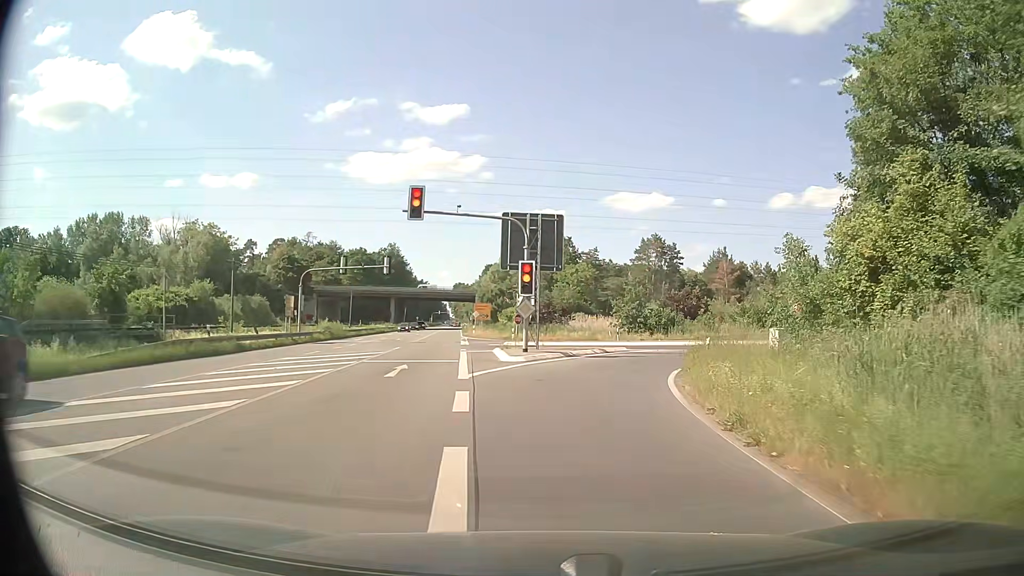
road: secondary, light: Day
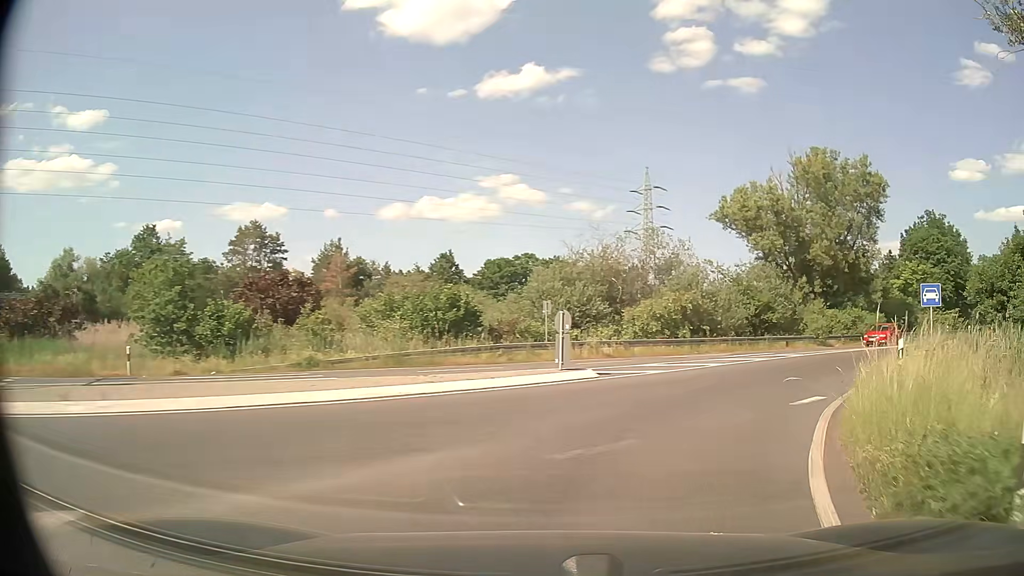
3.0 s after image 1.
(+5.6, +28.2) m; +32°
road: trunk_link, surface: asphalt
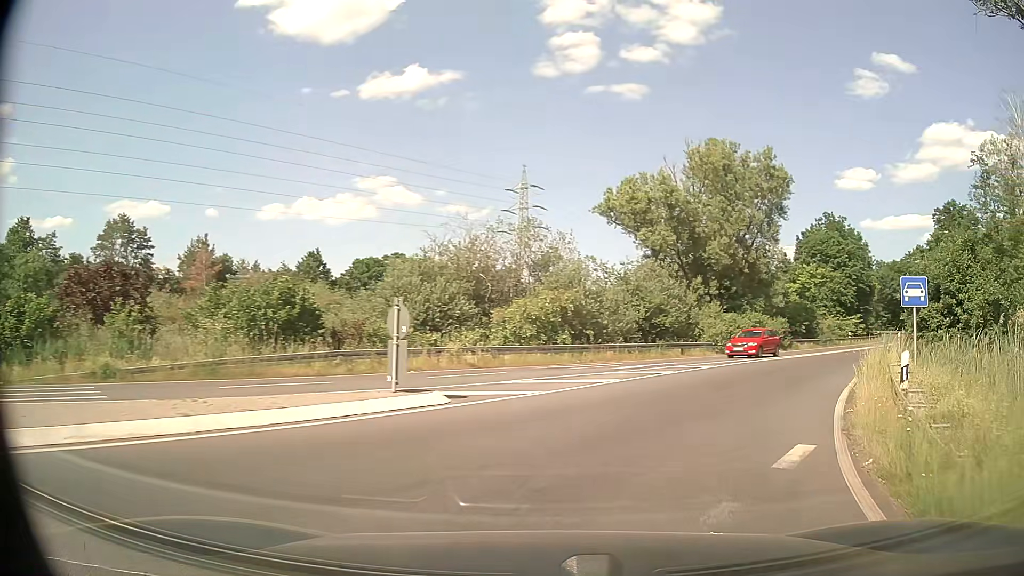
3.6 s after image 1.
(+0.5, +5.3) m; +10°
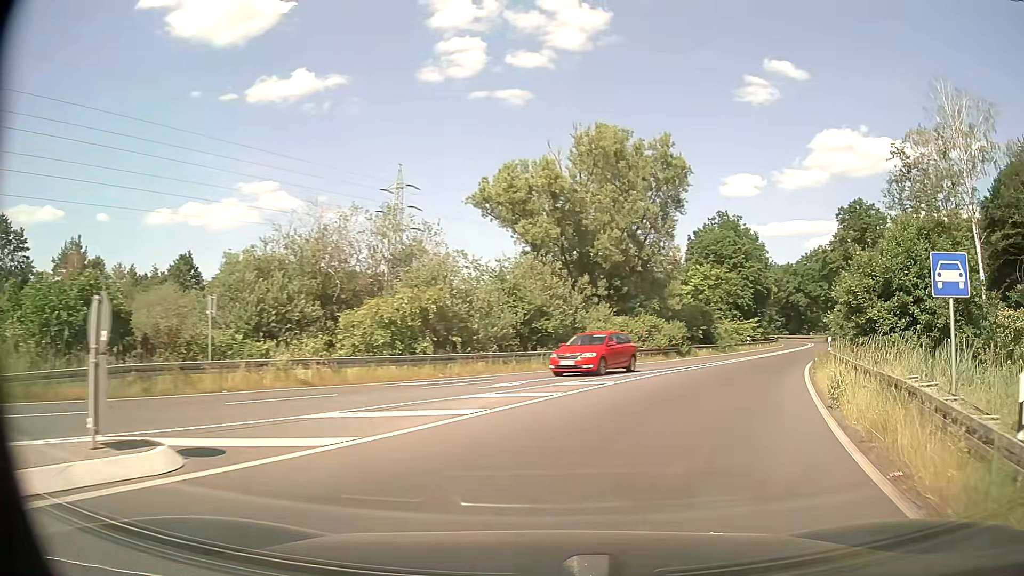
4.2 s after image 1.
(+0.6, +5.5) m; +12°
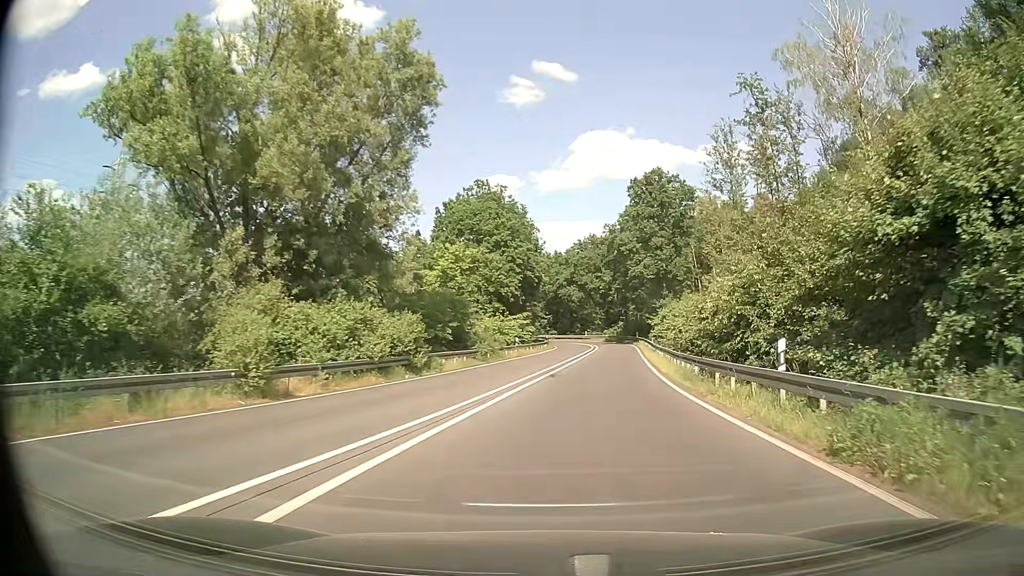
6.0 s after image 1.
(+3.9, +18.4) m; +21°
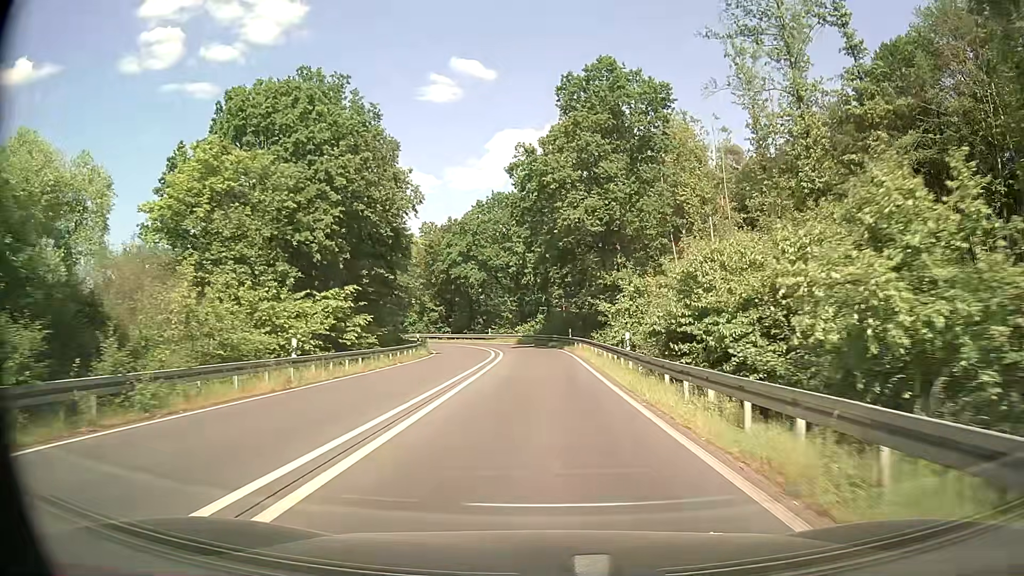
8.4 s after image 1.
(+2.6, +31.0) m; +7°
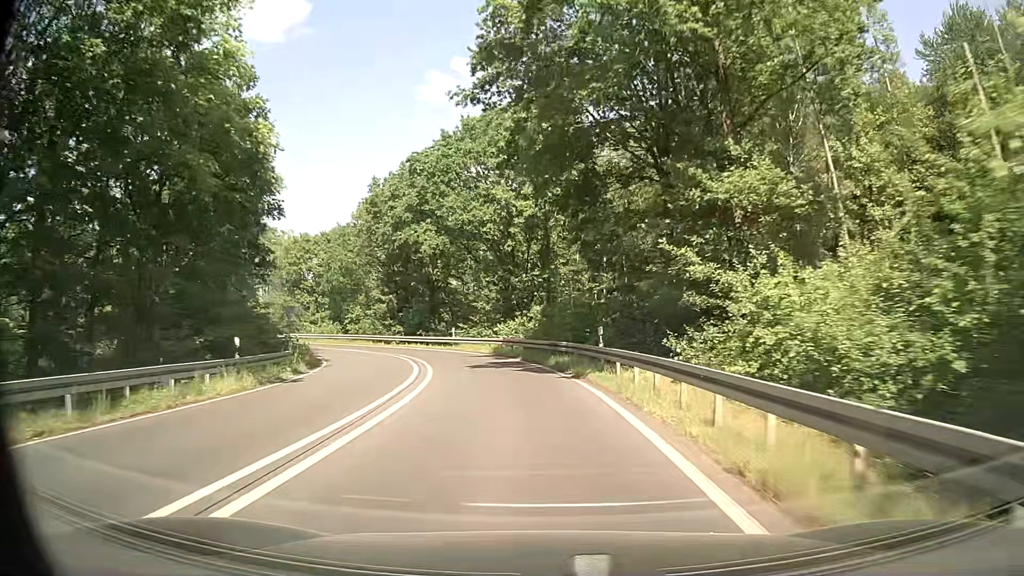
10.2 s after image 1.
(+0.2, +26.6) m; 0°
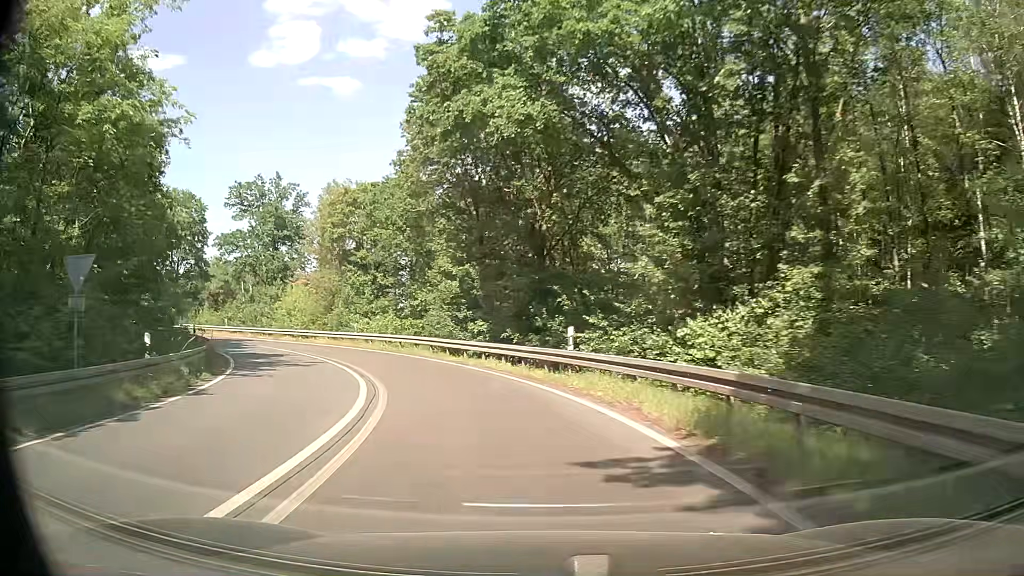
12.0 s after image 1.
(-2.2, +25.5) m; -13°
(-1, +10) (-3, +20) (-7, +29) (-13, +37) (-20, +44) (-28, +50) (-37, +55) (-46, +59) (-55, +64) (-63, +69) m
